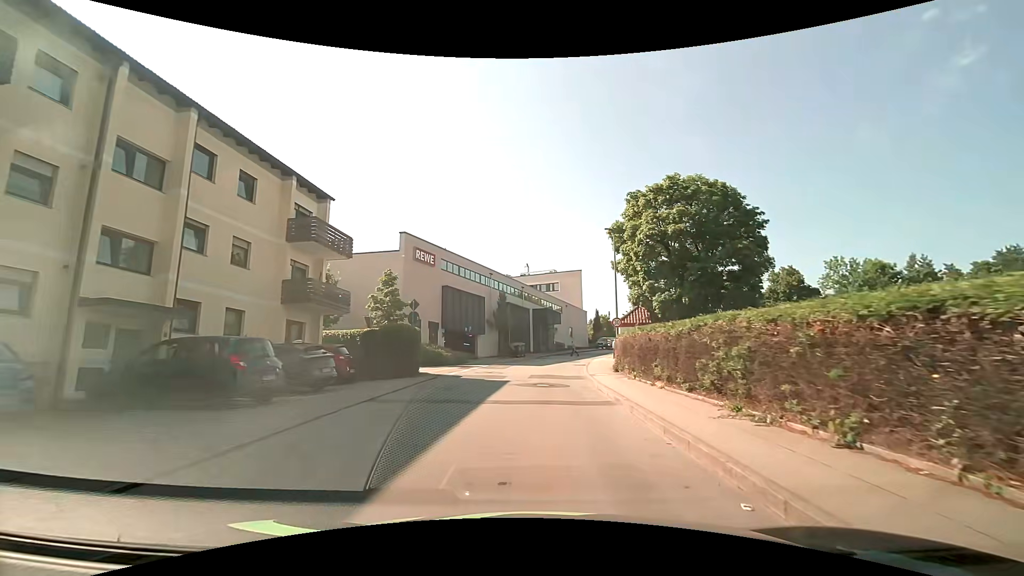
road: unclassified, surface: asphalt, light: Day
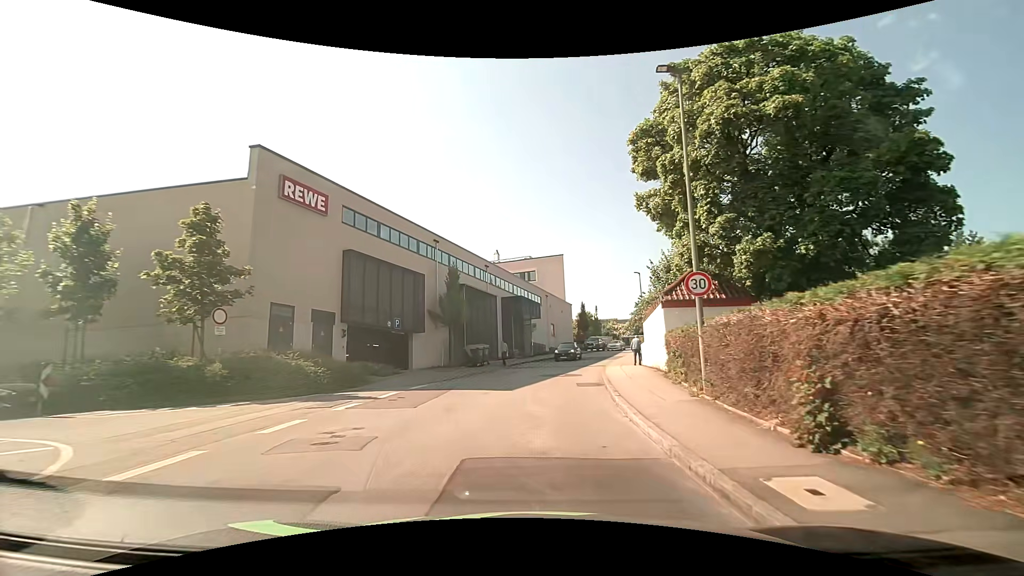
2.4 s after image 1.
(+0.5, +18.1) m; +3°
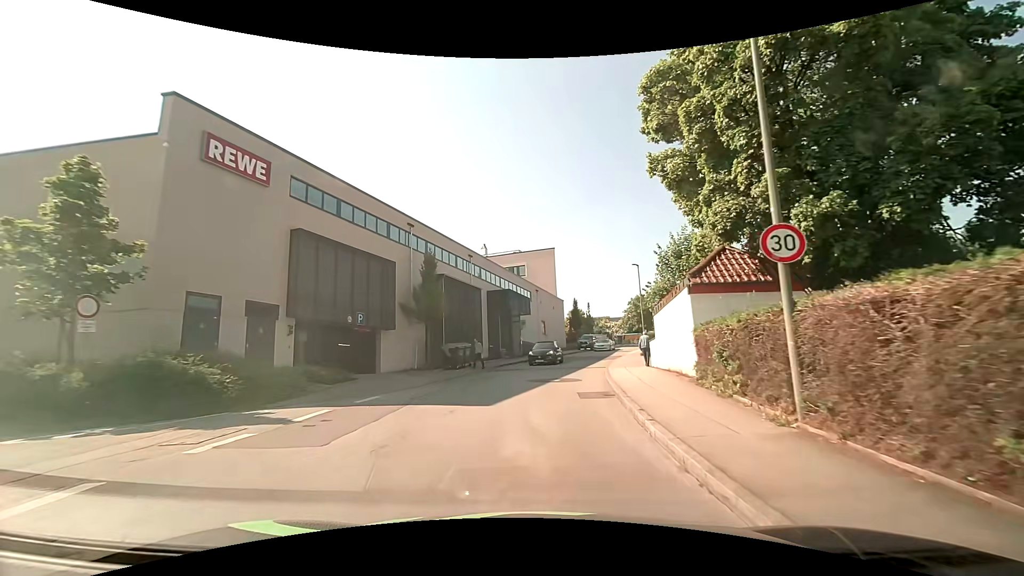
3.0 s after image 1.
(0.0, +4.5) m; +1°
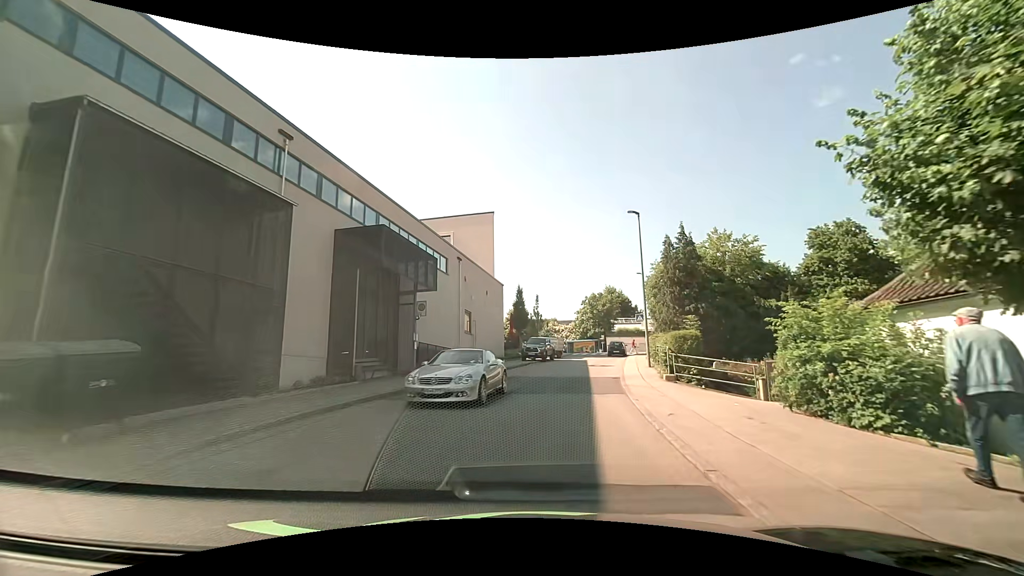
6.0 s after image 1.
(+1.2, +22.2) m; +6°
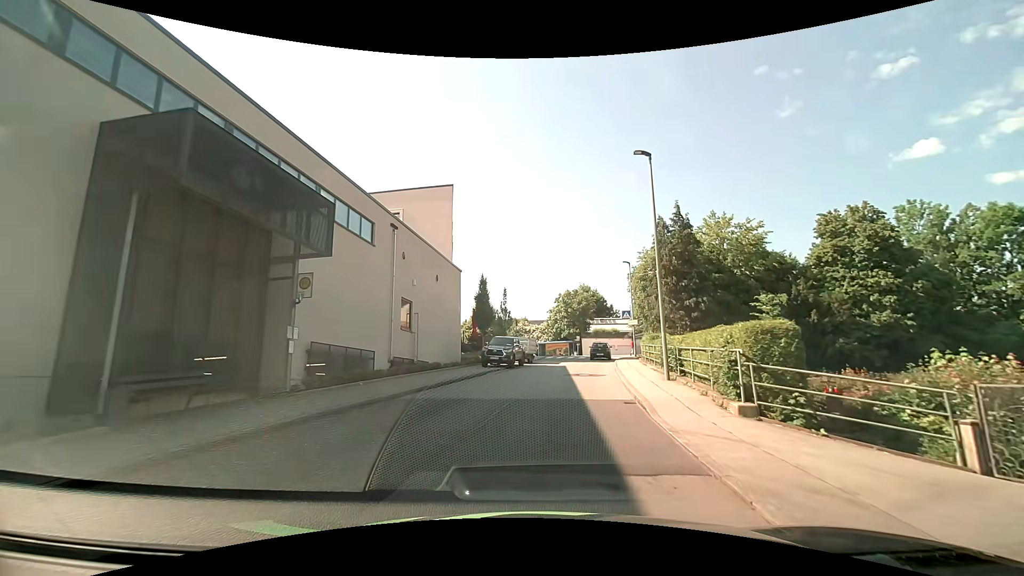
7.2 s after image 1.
(+0.5, +8.8) m; +4°
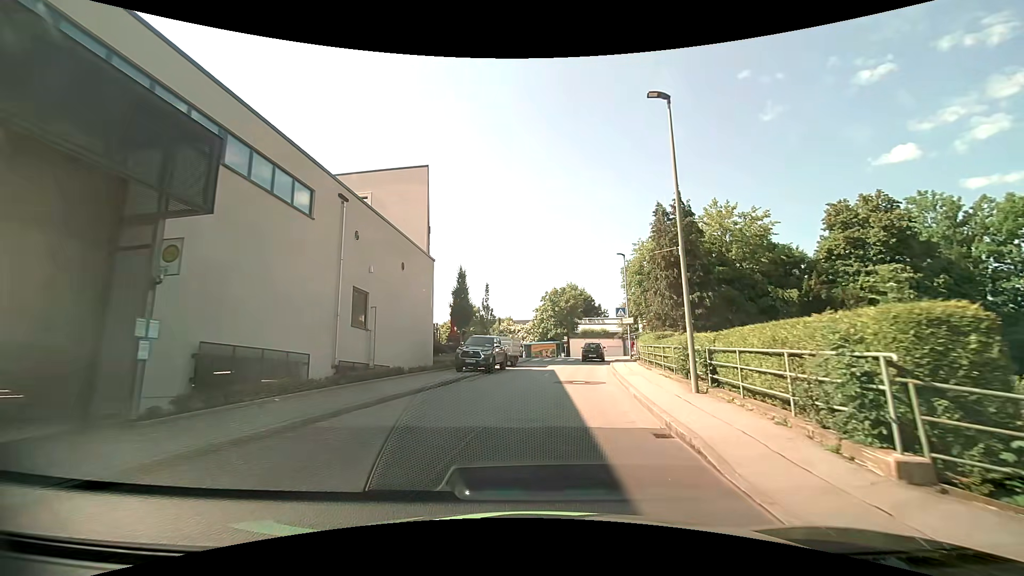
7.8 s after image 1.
(+0.1, +4.4) m; +1°
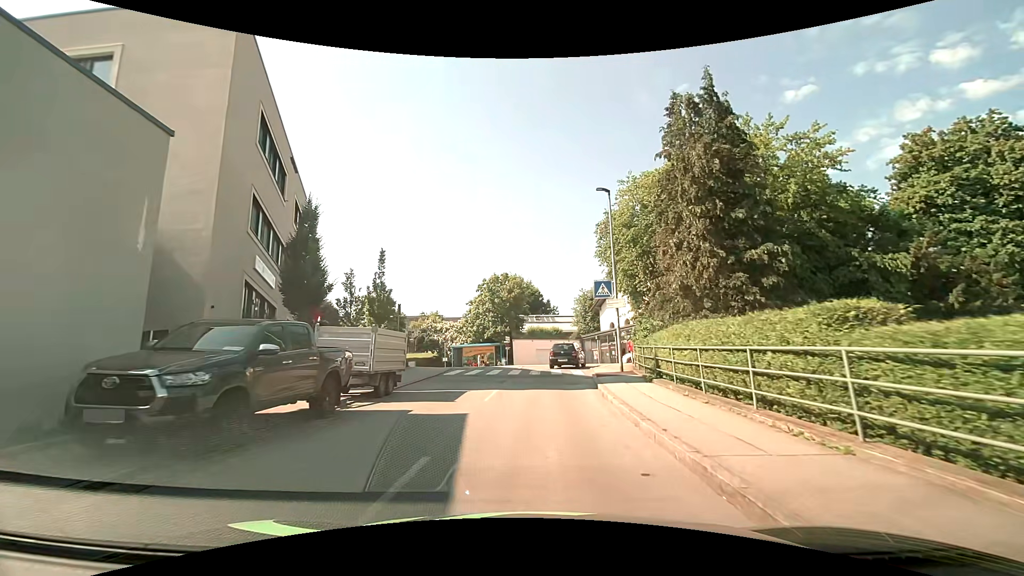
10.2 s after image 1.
(+1.4, +17.4) m; +8°
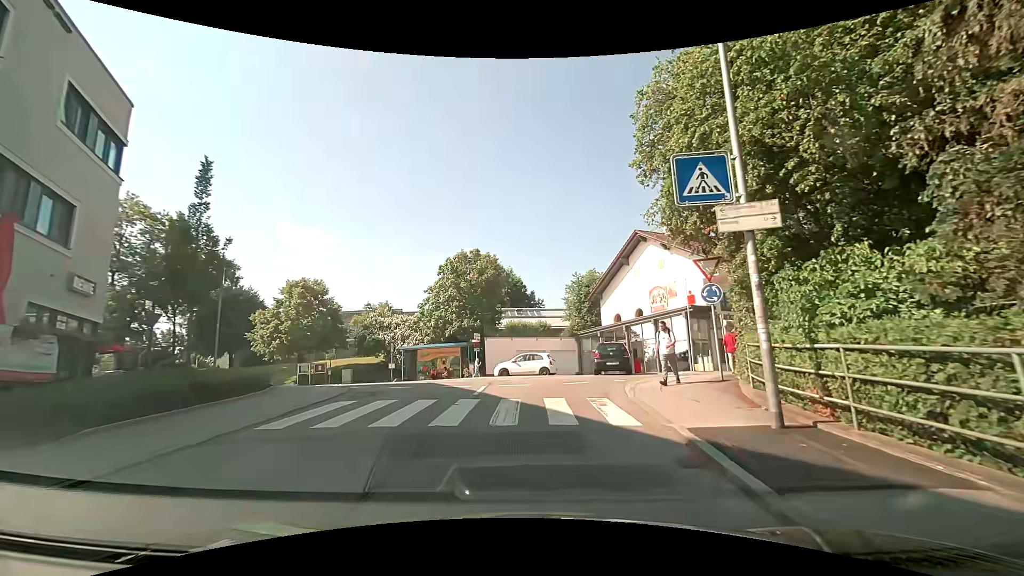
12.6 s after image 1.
(+0.2, +14.2) m; +2°
